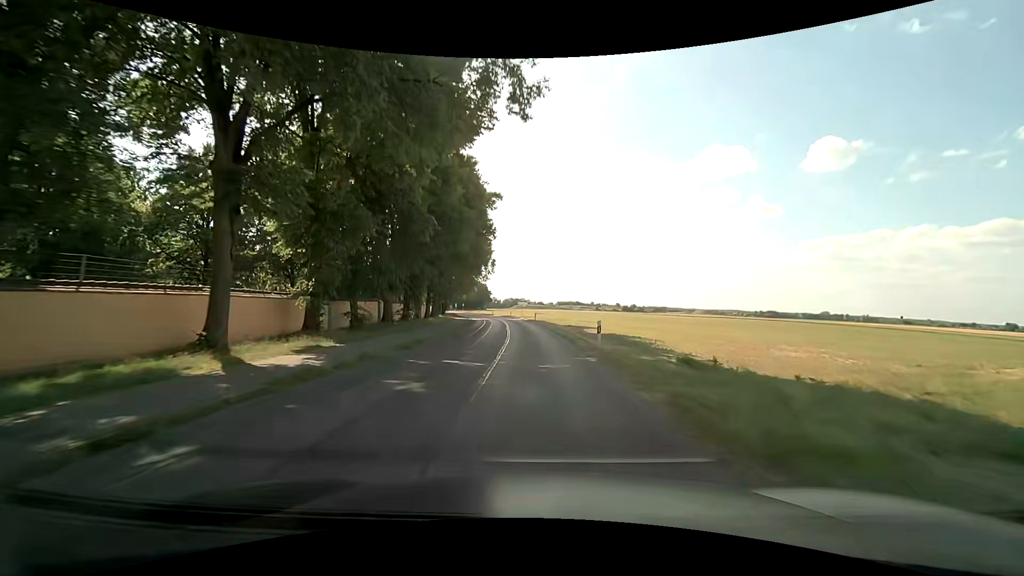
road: unclassified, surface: asphalt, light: Day
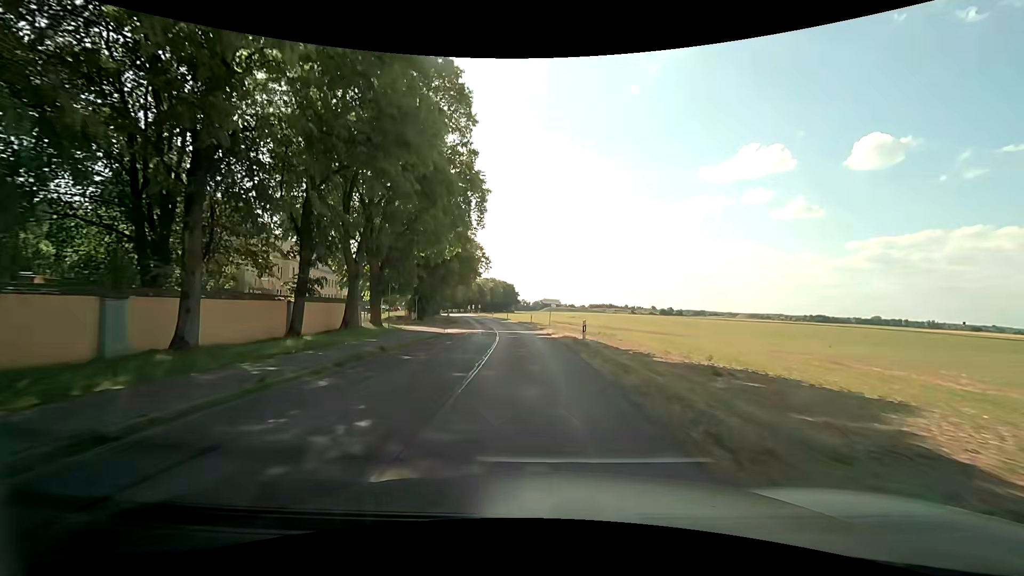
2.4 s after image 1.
(-0.7, +36.0) m; -3°
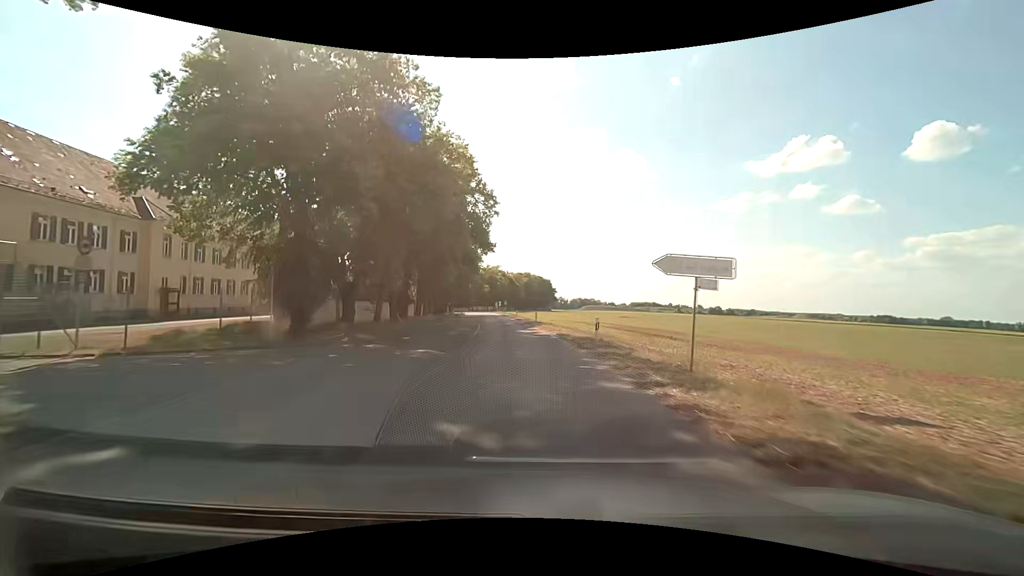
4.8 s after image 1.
(-1.3, +35.8) m; -4°
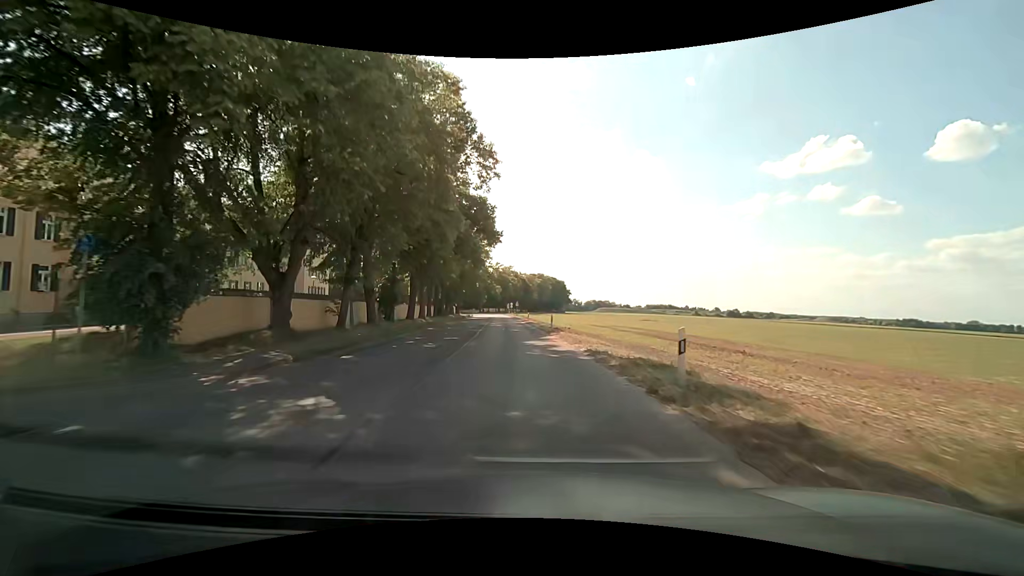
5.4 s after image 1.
(-0.2, +8.9) m; -2°
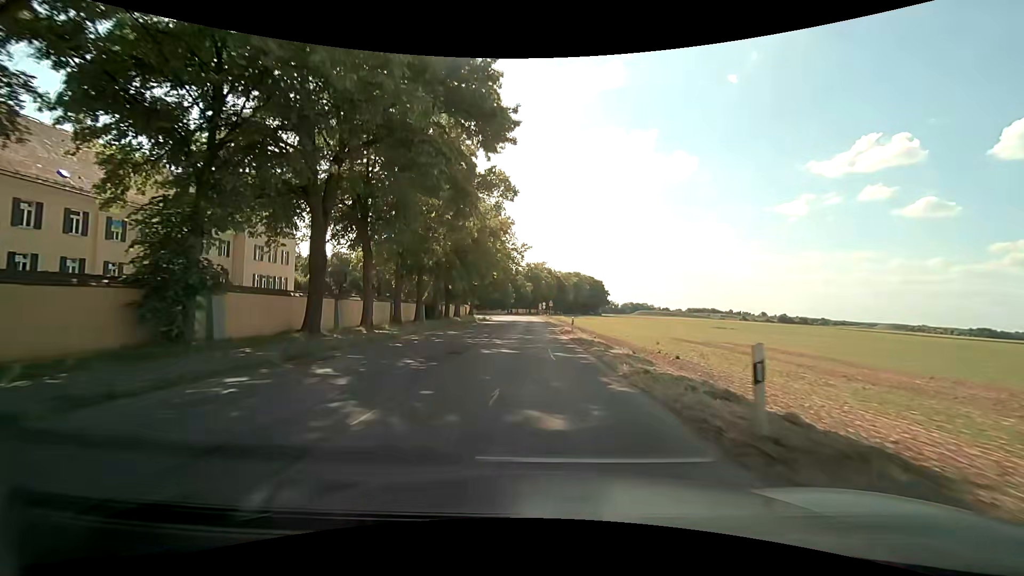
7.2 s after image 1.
(-1.0, +26.7) m; -4°
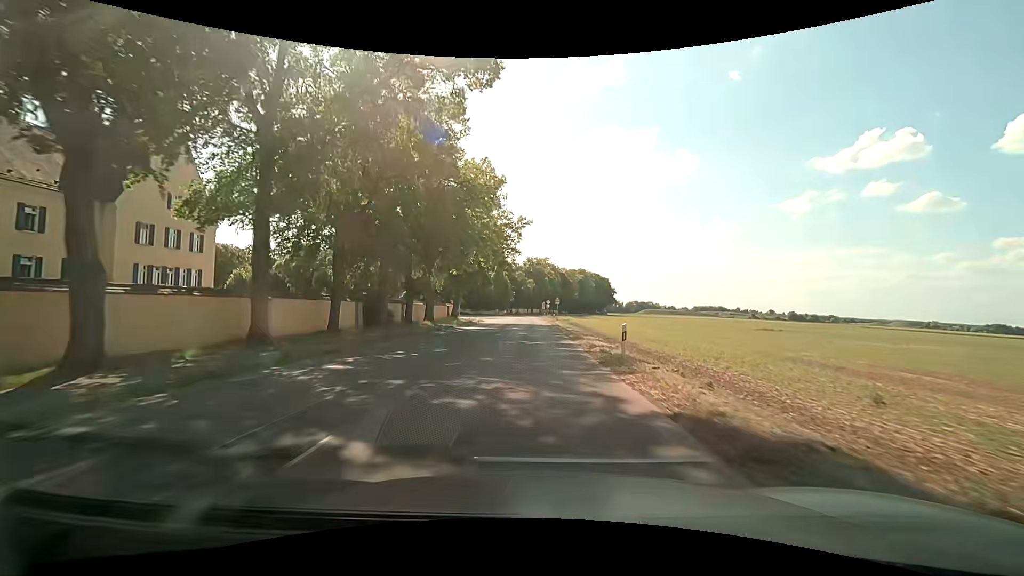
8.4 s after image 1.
(0.0, +17.8) m; 0°
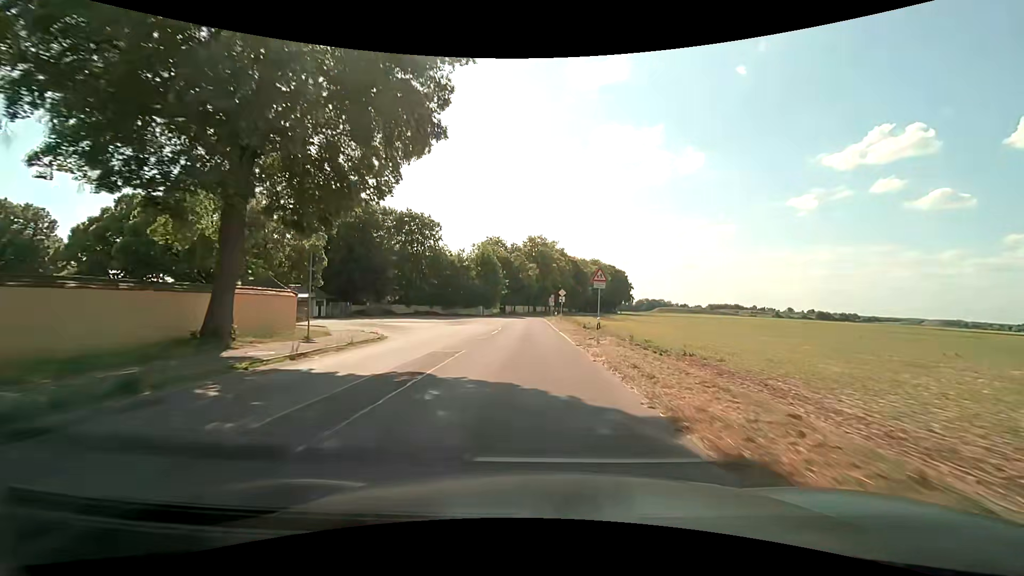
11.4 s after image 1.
(+0.1, +44.4) m; 0°
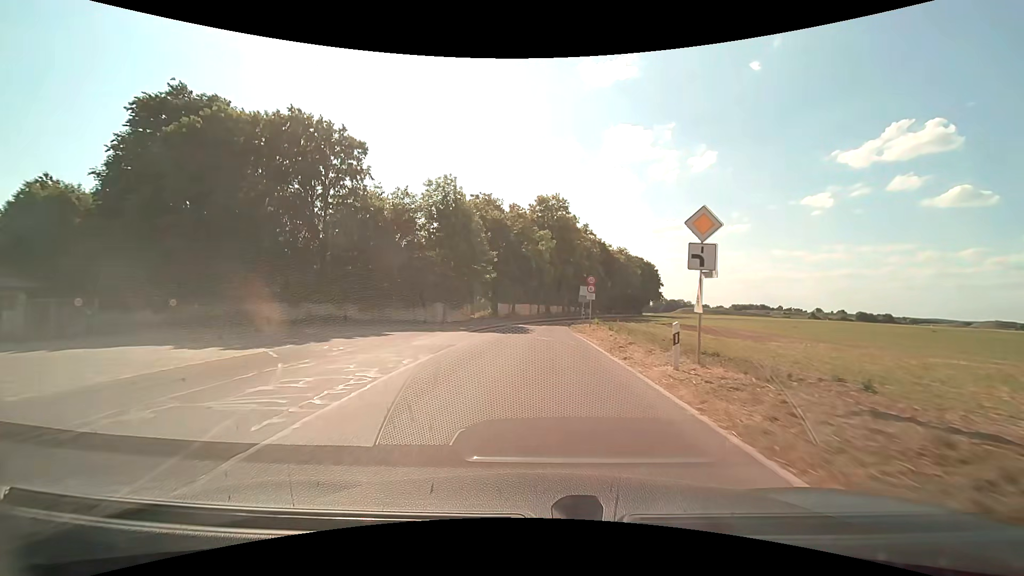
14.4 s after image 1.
(-0.8, +43.3) m; -2°
(0, +10) (0, +20) (0, +30) (+1, +40) (+2, +50) (+3, +60) (+5, +70) (+7, +79) (+9, +89) (+11, +99) m
